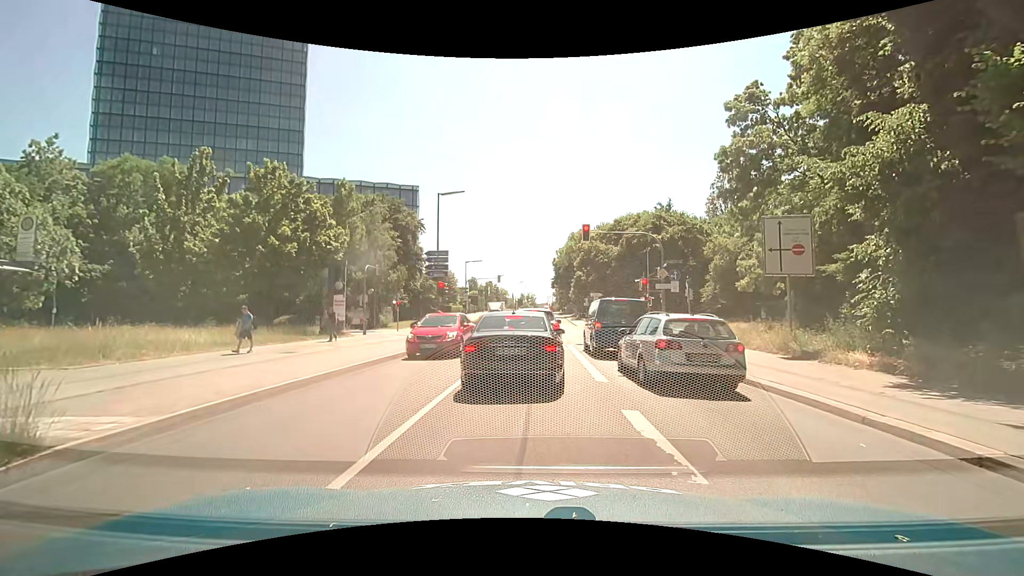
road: secondary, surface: asphalt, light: Day
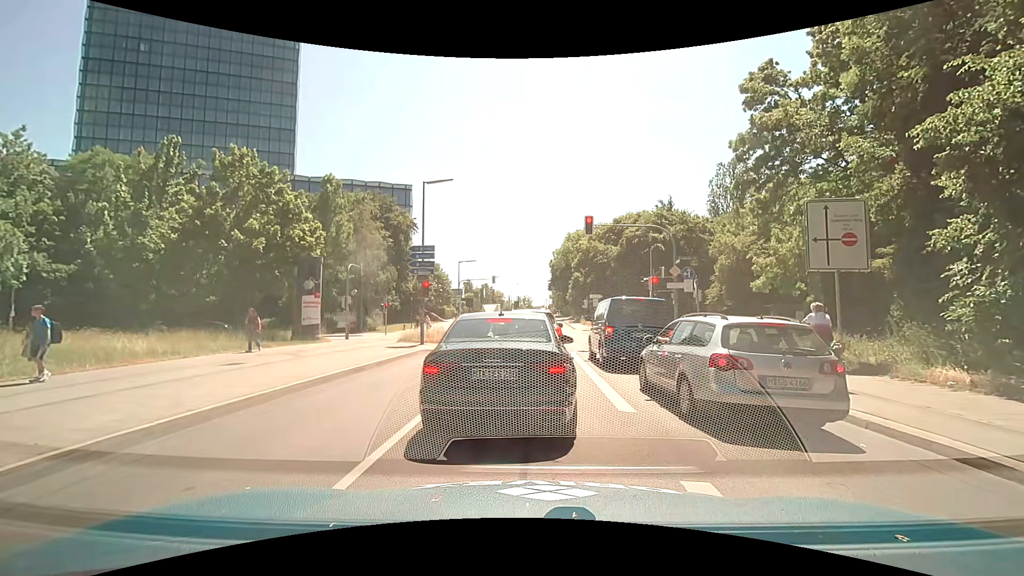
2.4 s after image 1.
(-0.1, +2.8) m; -2°
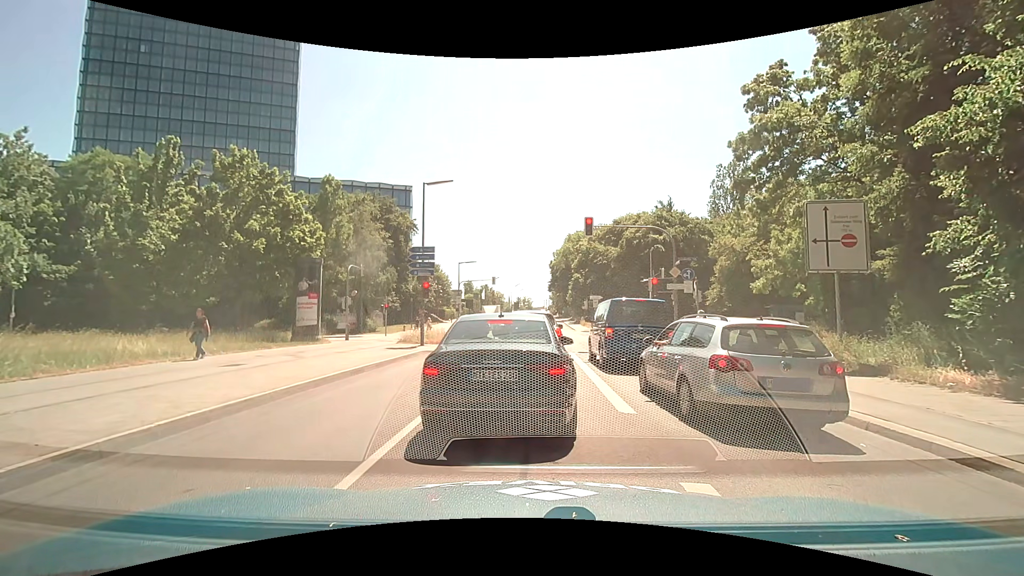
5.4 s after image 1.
(0.0, +0.1) m; 0°
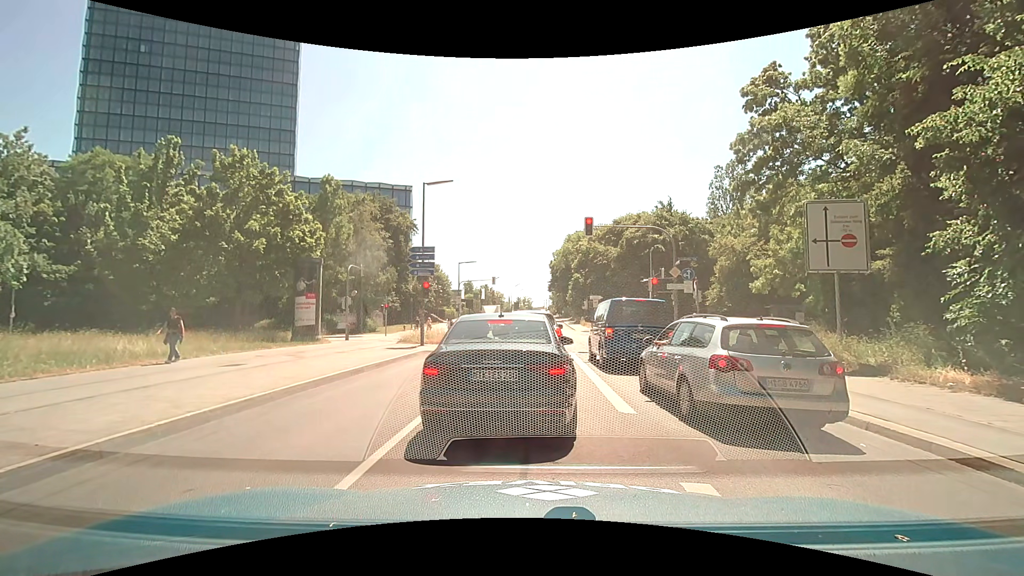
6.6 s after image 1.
(0.0, 0.0) m; 0°
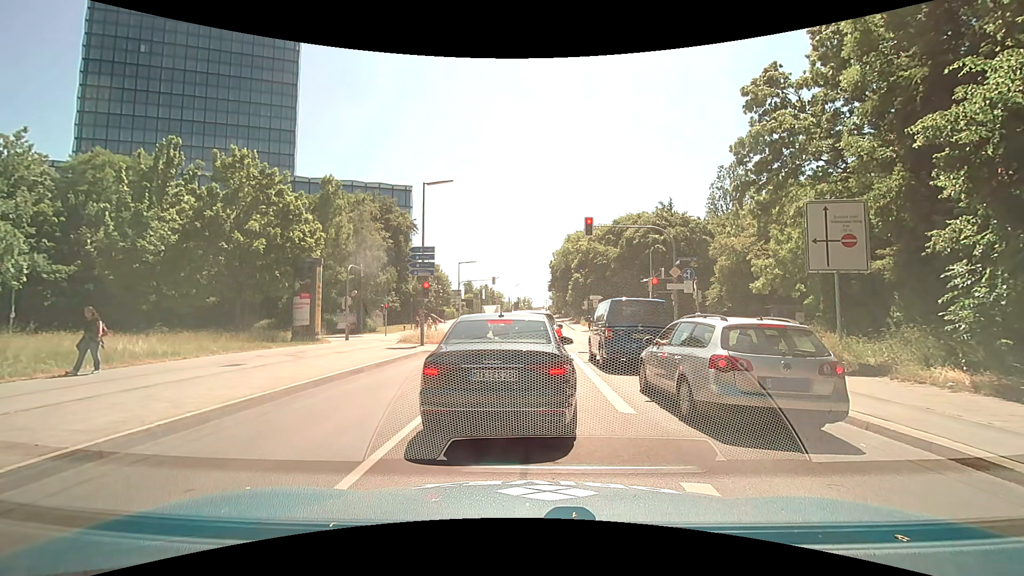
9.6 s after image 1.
(0.0, 0.0) m; 0°
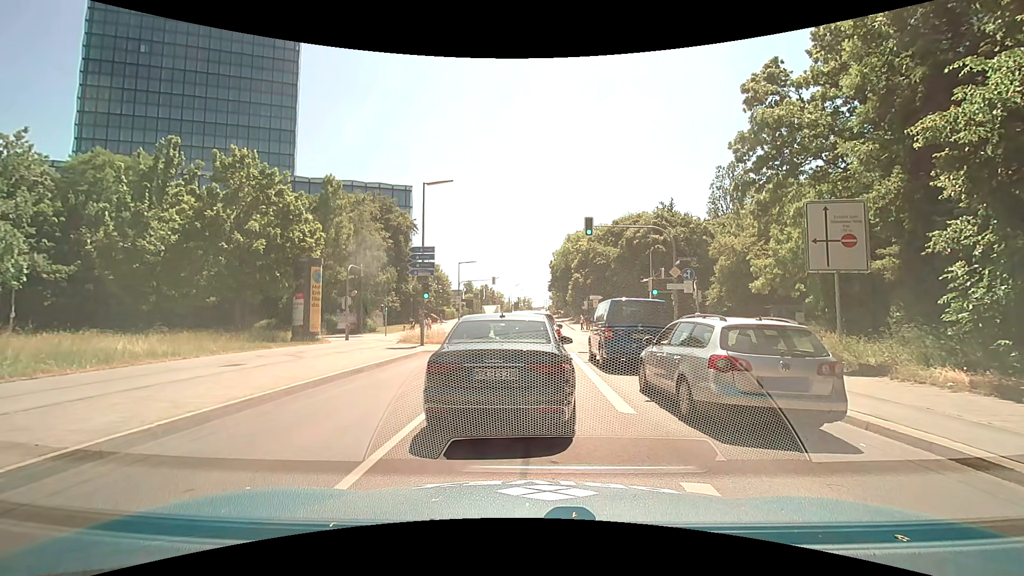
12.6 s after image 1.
(0.0, 0.0) m; 0°
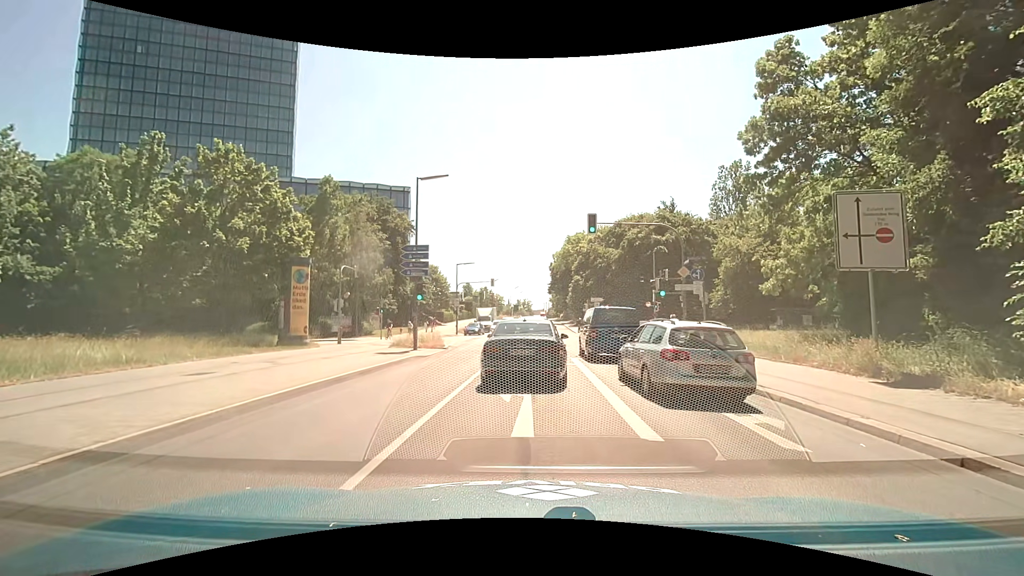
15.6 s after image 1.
(0.0, +1.6) m; -2°
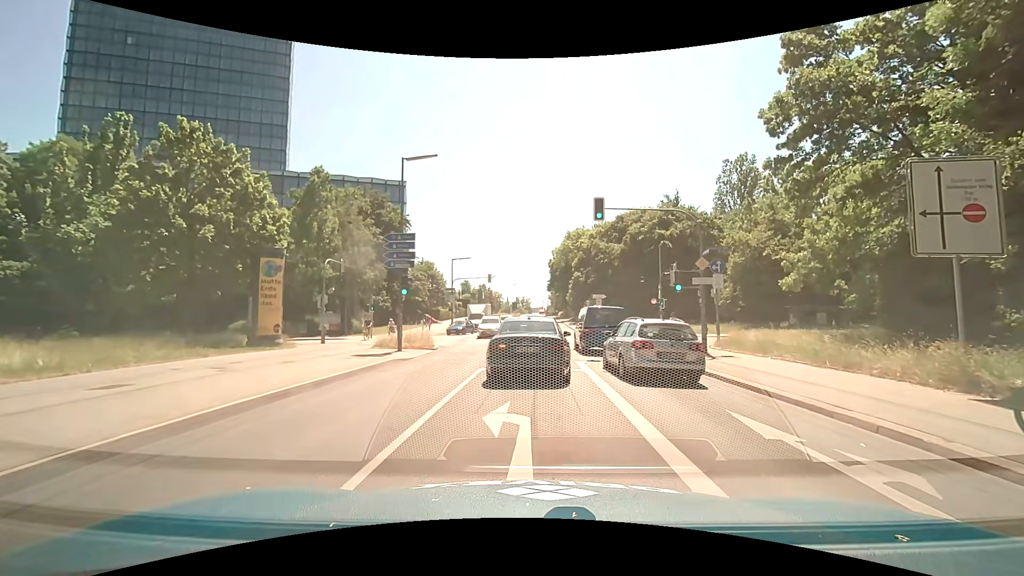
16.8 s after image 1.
(0.0, +2.7) m; +1°
(0, +10) (0, +20) (0, +30) (-2, +40) (-11, +43) (-21, +43) (-30, +39) (-38, +33) (-43, +24) (-47, +15) m
